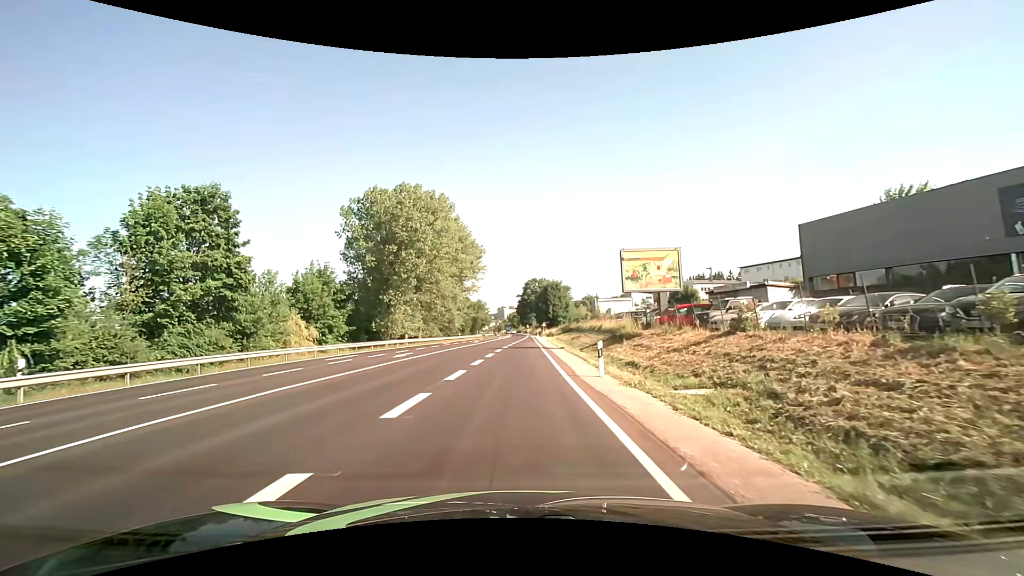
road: primary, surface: asphalt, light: Day
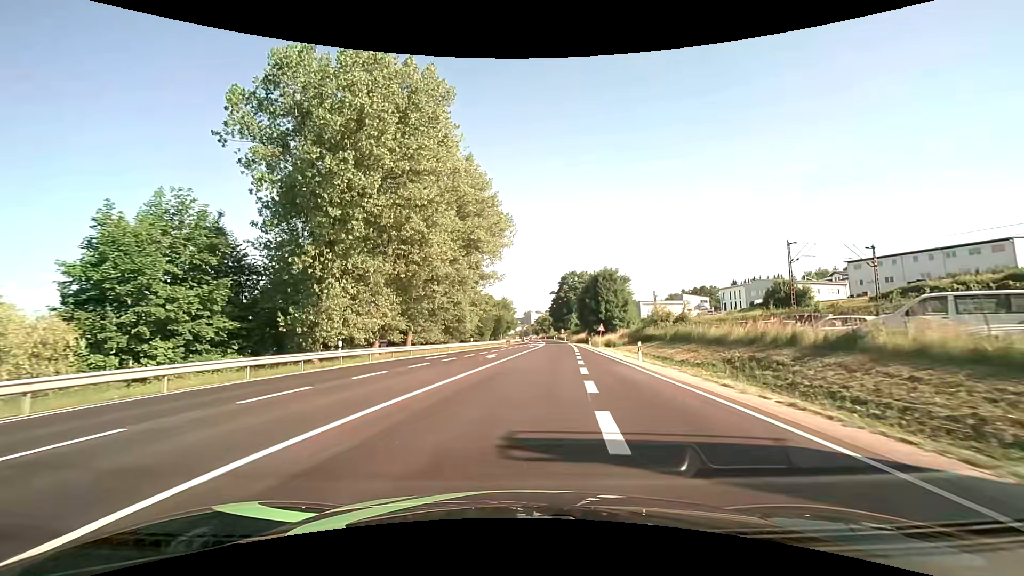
(-2.0, +33.0) m; -3°
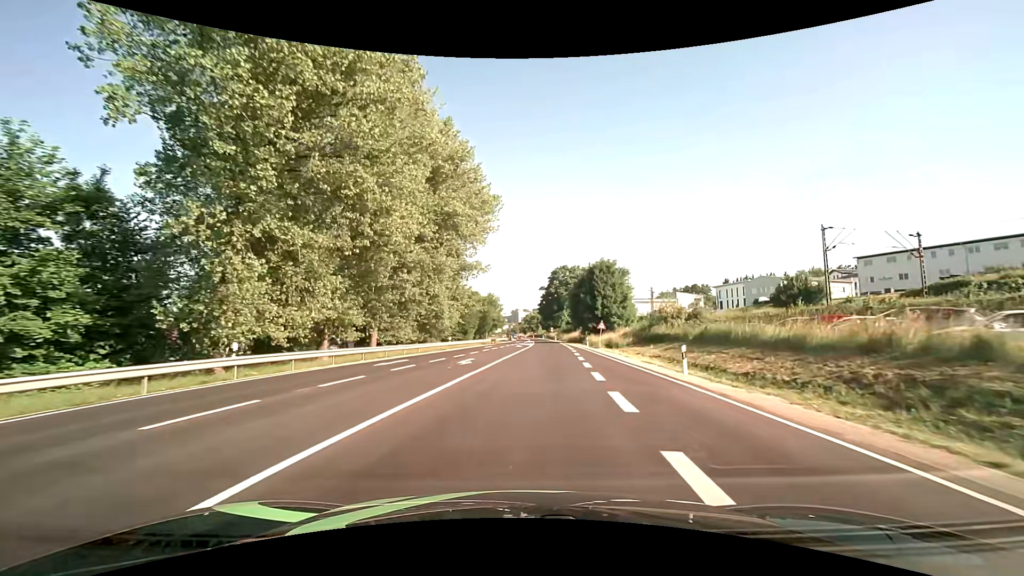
(+0.1, +9.2) m; +1°
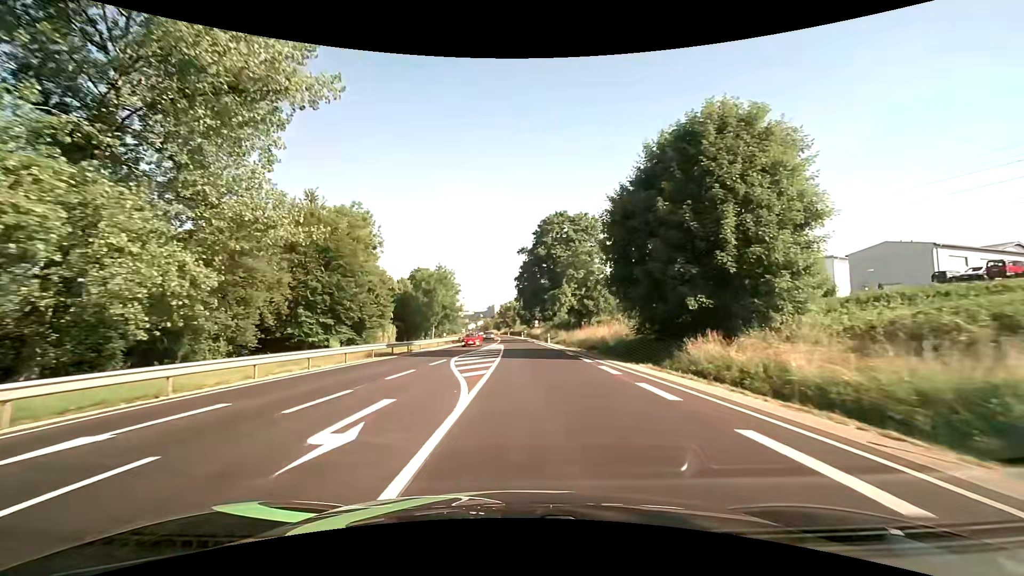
(+2.4, +53.3) m; +3°
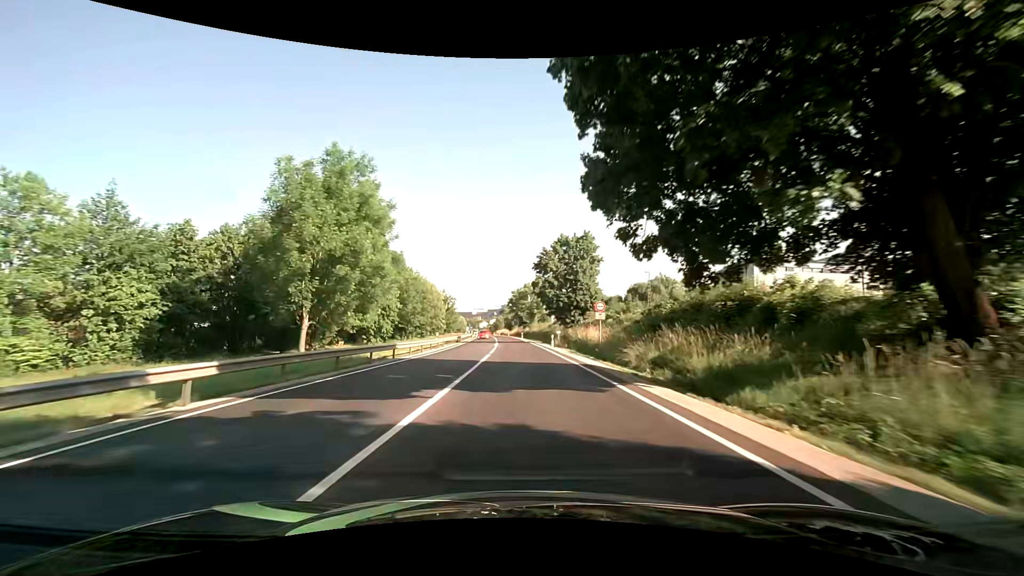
(-0.6, +59.5) m; -2°
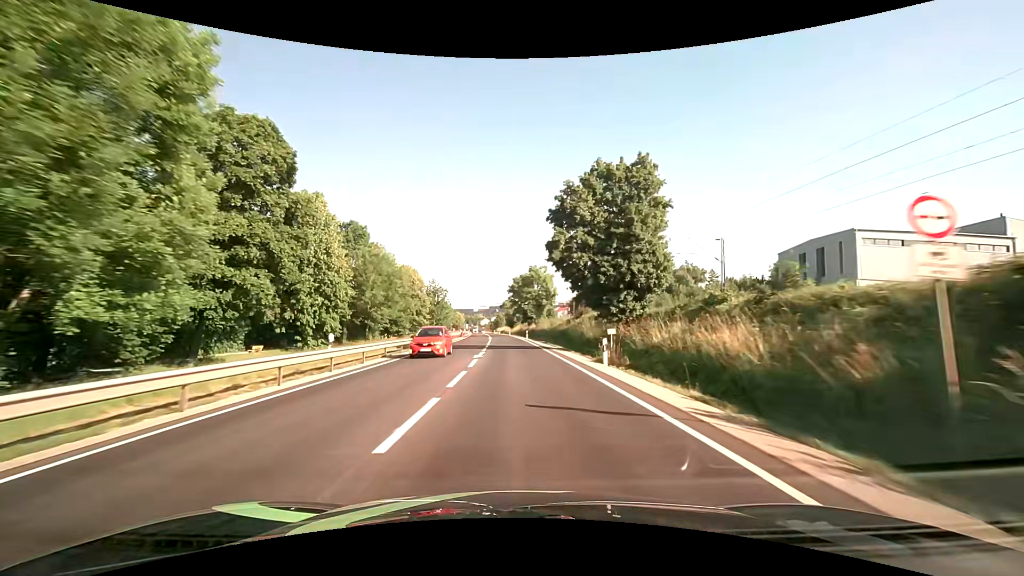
(0.0, +24.8) m; 0°
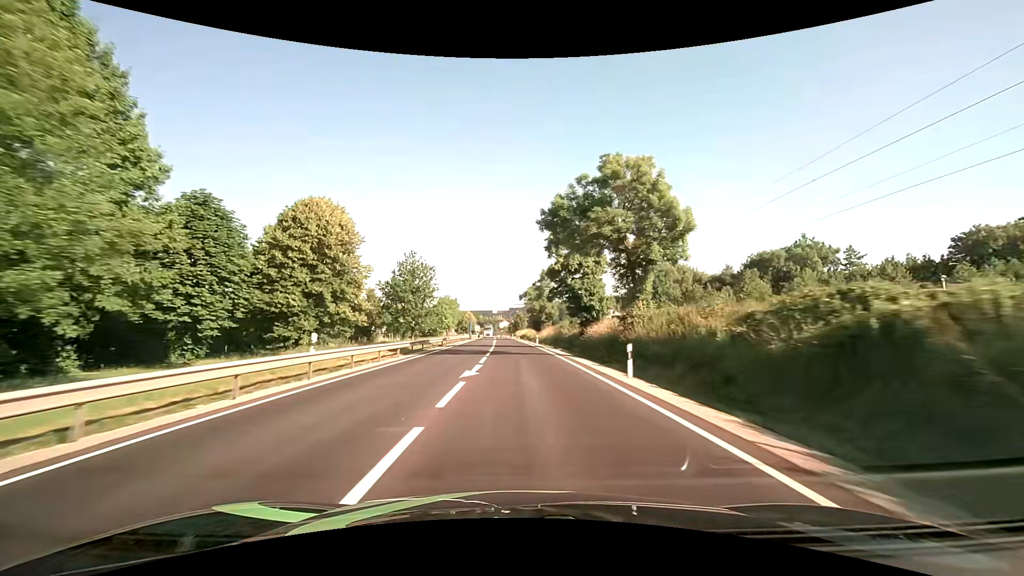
(-1.5, +51.2) m; -2°
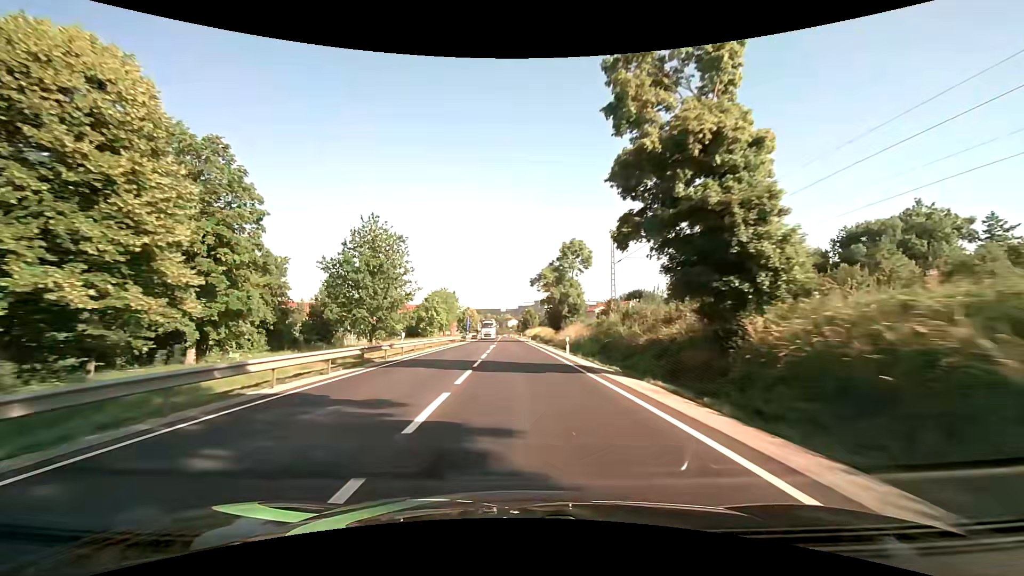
(-0.1, +26.4) m; -1°
(0, +10) (0, +20) (0, +30) (0, +40) (-1, +50) (-1, +60) (-1, +70) (-1, +80) (-1, +90) (-2, +100) m
